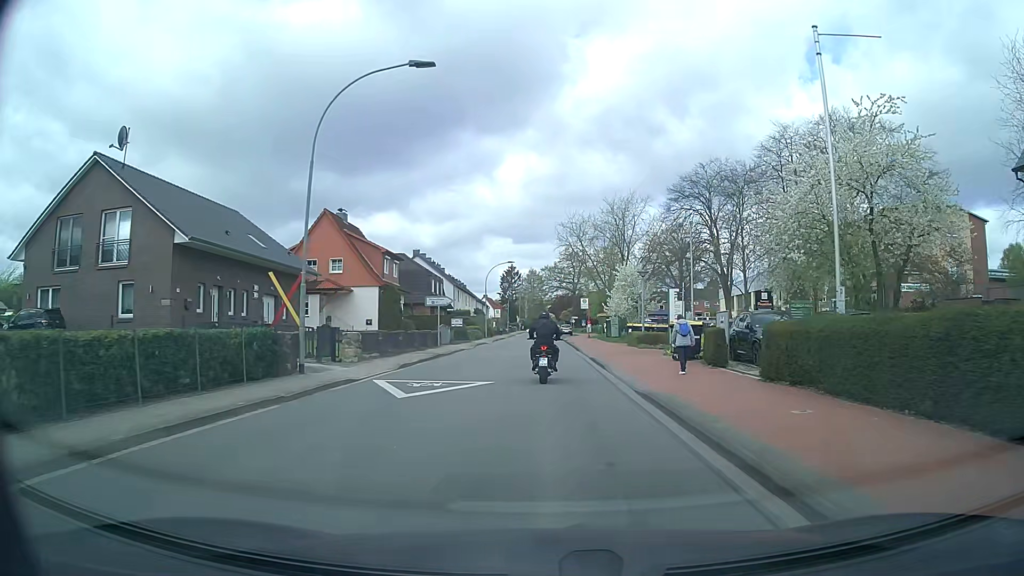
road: secondary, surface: asphalt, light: Day
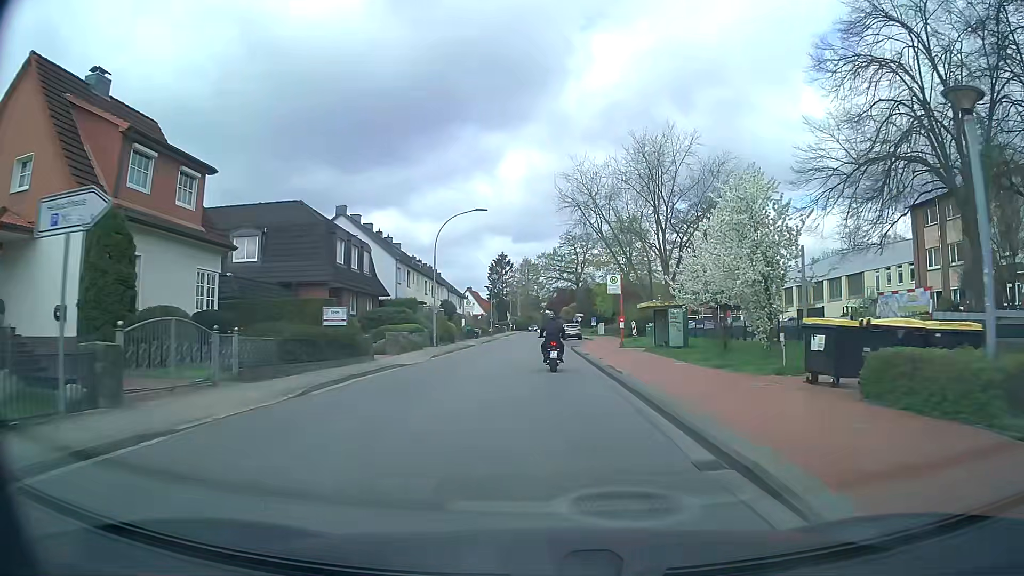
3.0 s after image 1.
(+0.2, +31.2) m; 0°
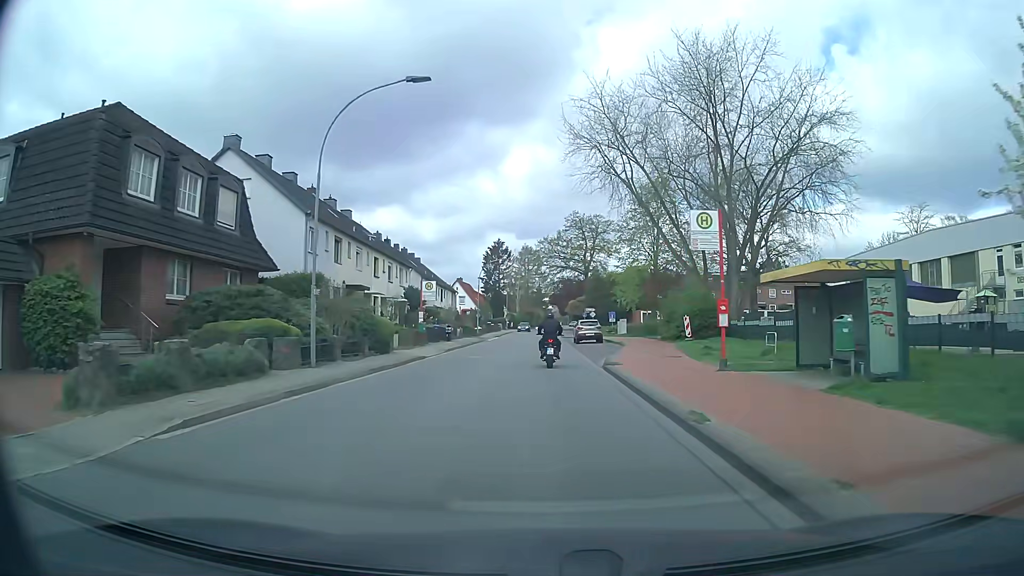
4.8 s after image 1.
(+0.1, +20.8) m; 0°
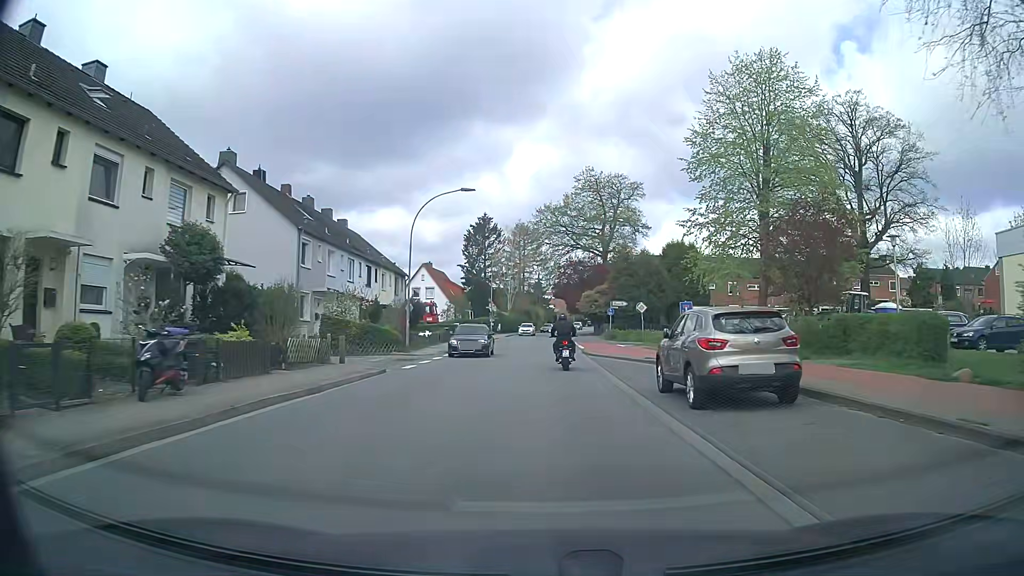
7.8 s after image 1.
(0.0, +34.8) m; 0°
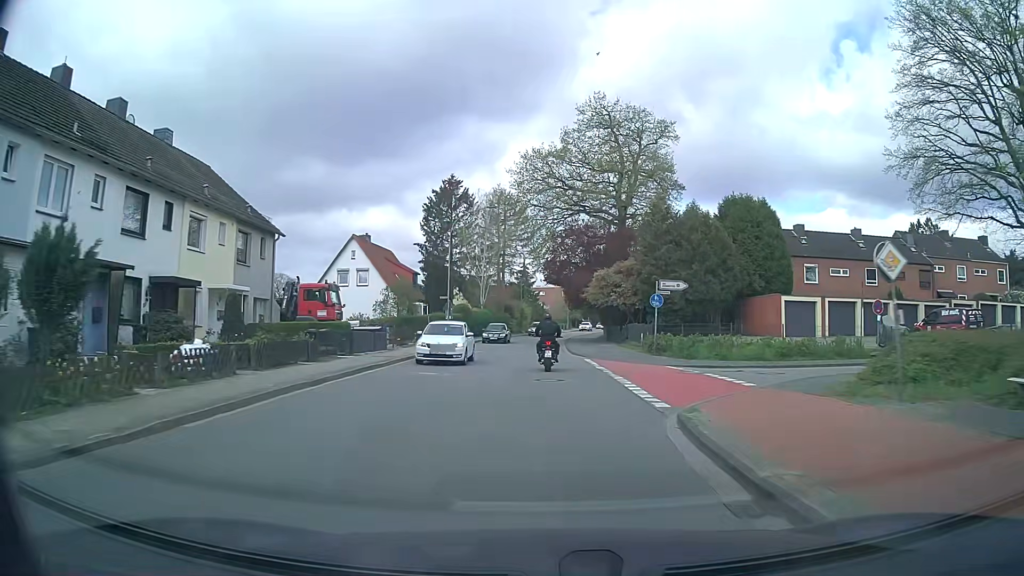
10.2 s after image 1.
(+0.2, +27.8) m; +1°
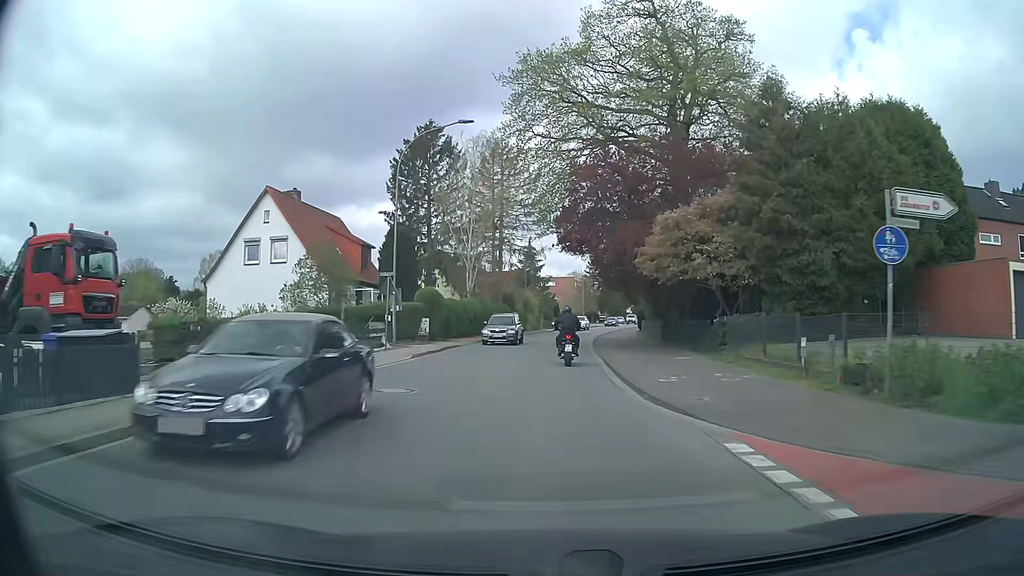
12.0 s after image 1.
(0.0, +20.9) m; -1°
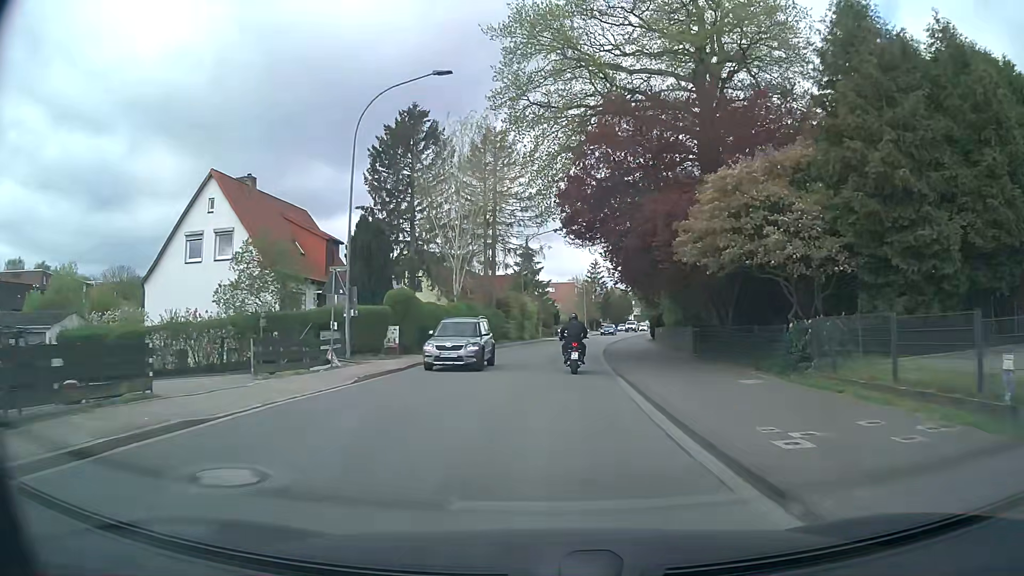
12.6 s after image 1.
(0.0, +7.0) m; 0°
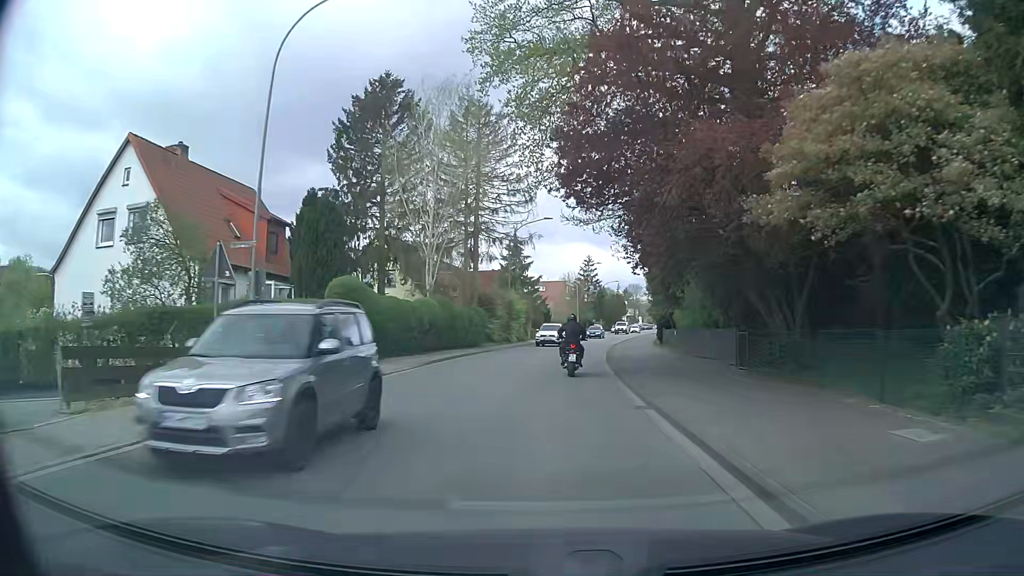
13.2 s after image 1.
(0.0, +7.0) m; +1°
(0, +10) (0, +20) (+1, +30) (+2, +40) (+3, +50) (+4, +60) (+6, +70) (+8, +79) (+10, +89) (+12, +99) m
